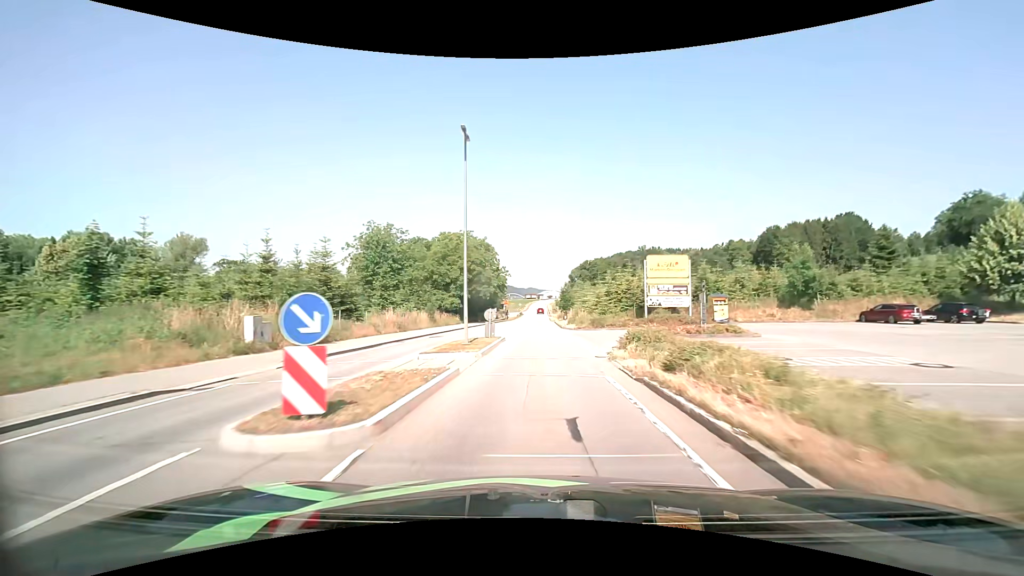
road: secondary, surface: asphalt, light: Day
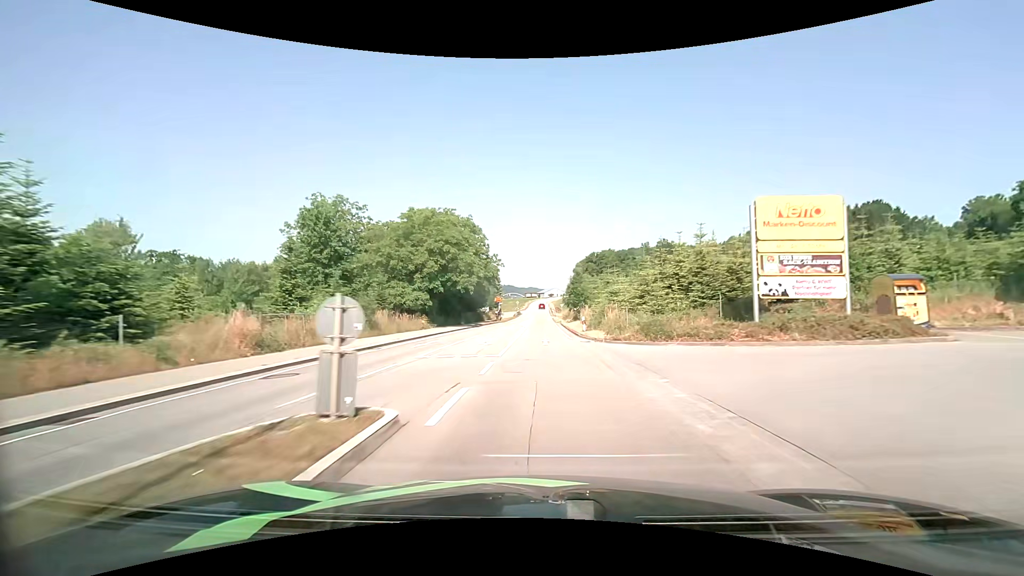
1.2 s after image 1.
(0.0, +19.2) m; -1°
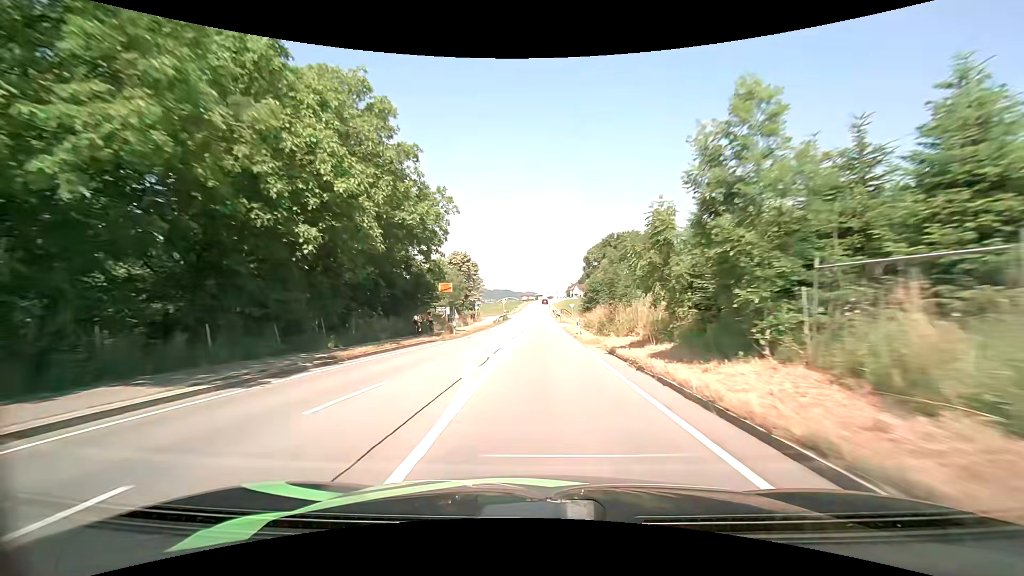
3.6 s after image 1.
(+0.3, +40.7) m; +1°
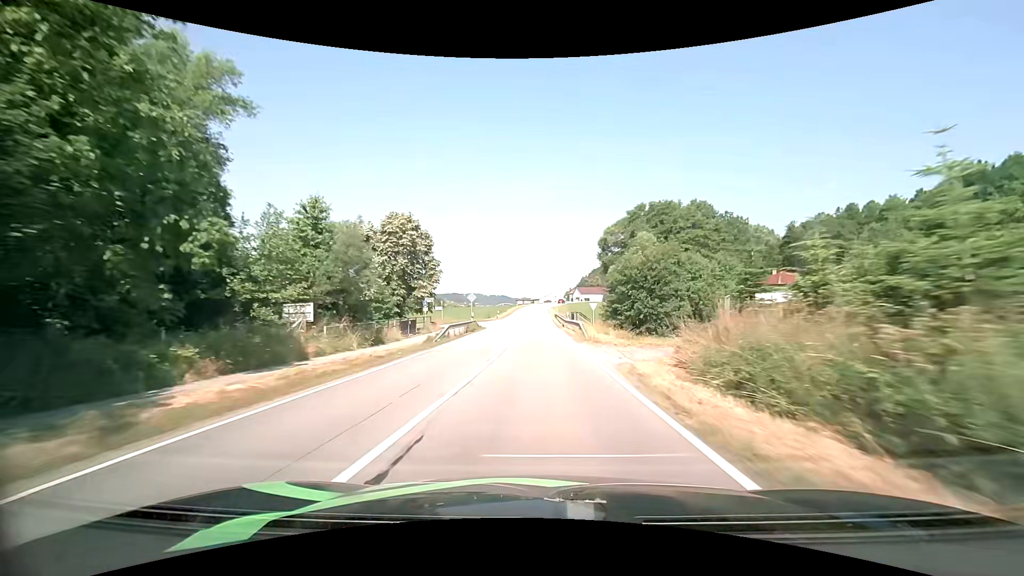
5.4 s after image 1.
(+0.1, +32.7) m; 0°
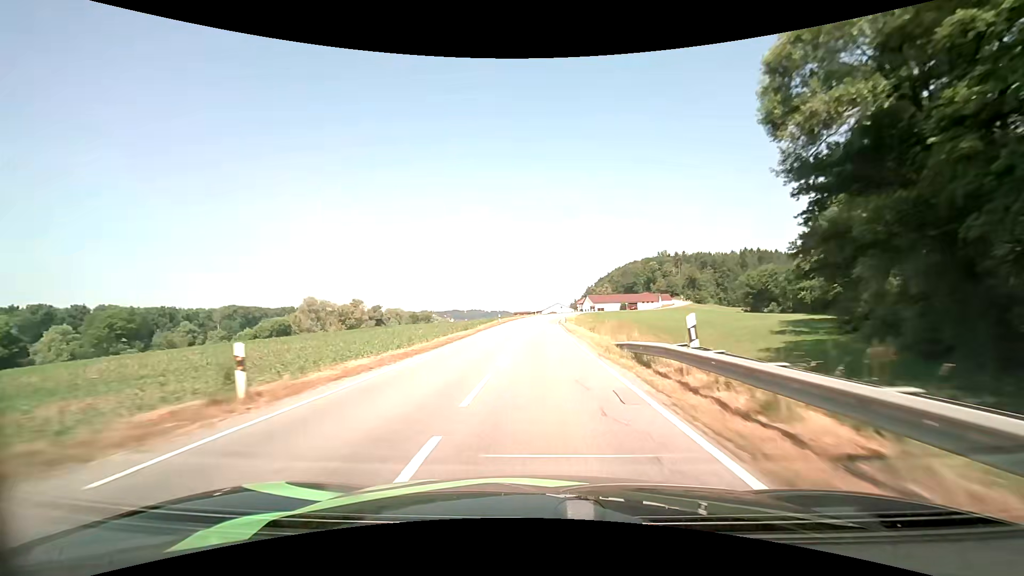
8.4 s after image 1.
(0.0, +56.6) m; 0°
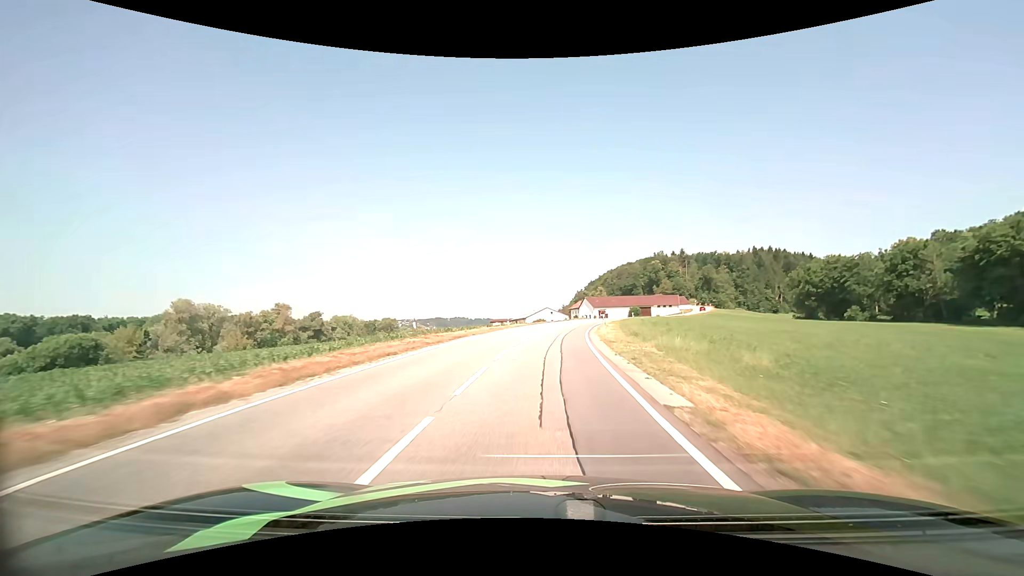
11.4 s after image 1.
(+0.7, +58.2) m; +2°
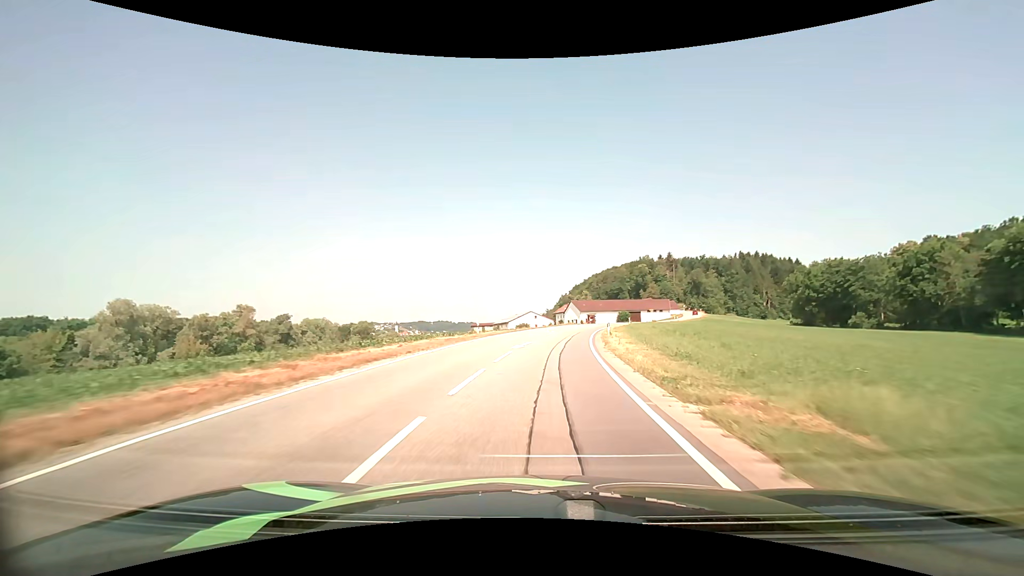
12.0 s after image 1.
(+0.2, +11.6) m; +1°
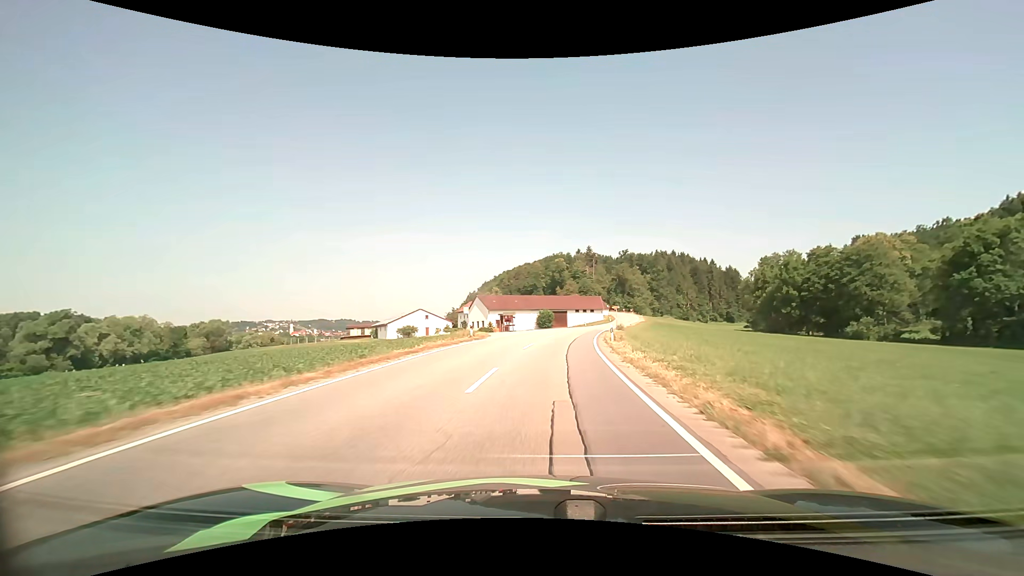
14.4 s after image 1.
(+4.1, +45.5) m; +11°
(0, +10) (+1, +20) (+1, +30) (+3, +40) (+4, +50) (+6, +60) (+9, +69) (+11, +79) (+14, +89) (+16, +98) m
